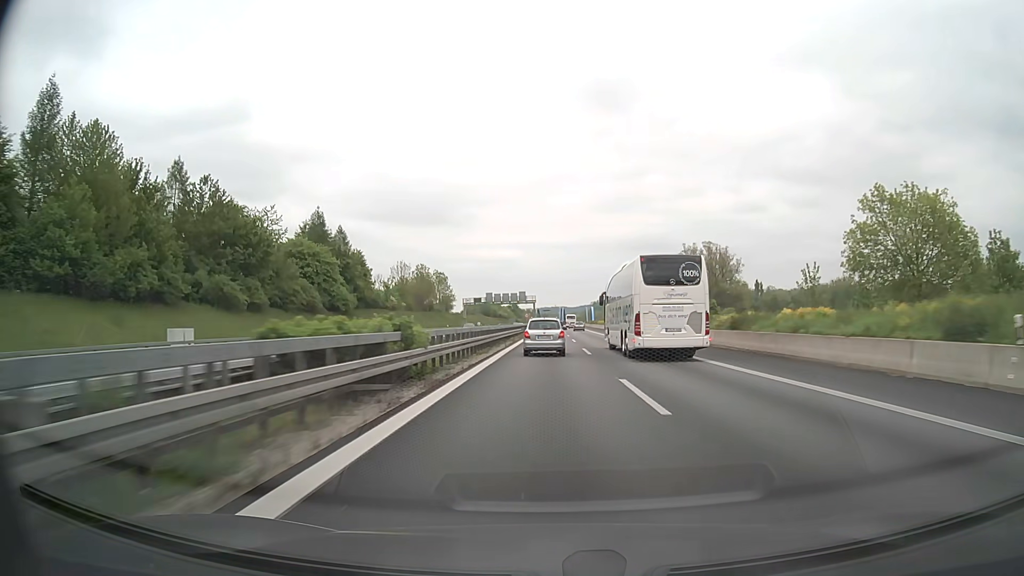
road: motorway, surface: asphalt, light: Day
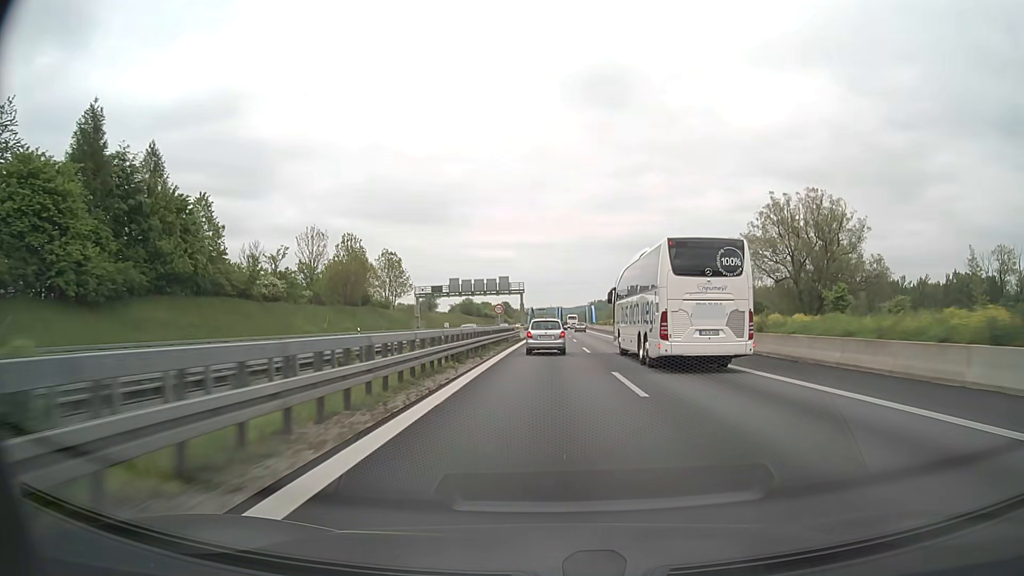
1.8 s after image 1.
(+0.2, +51.9) m; 0°
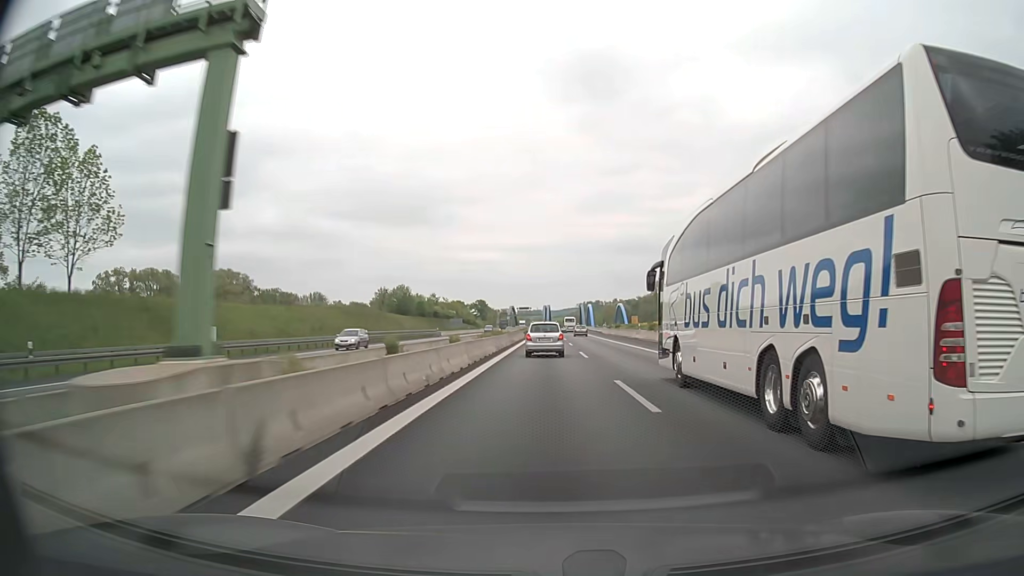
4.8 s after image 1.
(+1.0, +92.5) m; +1°
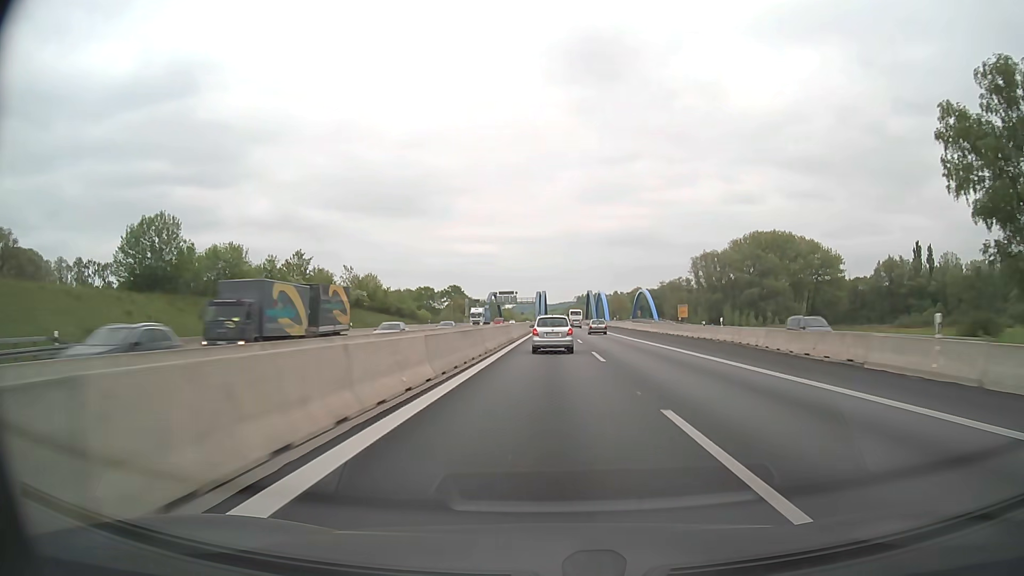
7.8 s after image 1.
(+0.4, +96.3) m; 0°
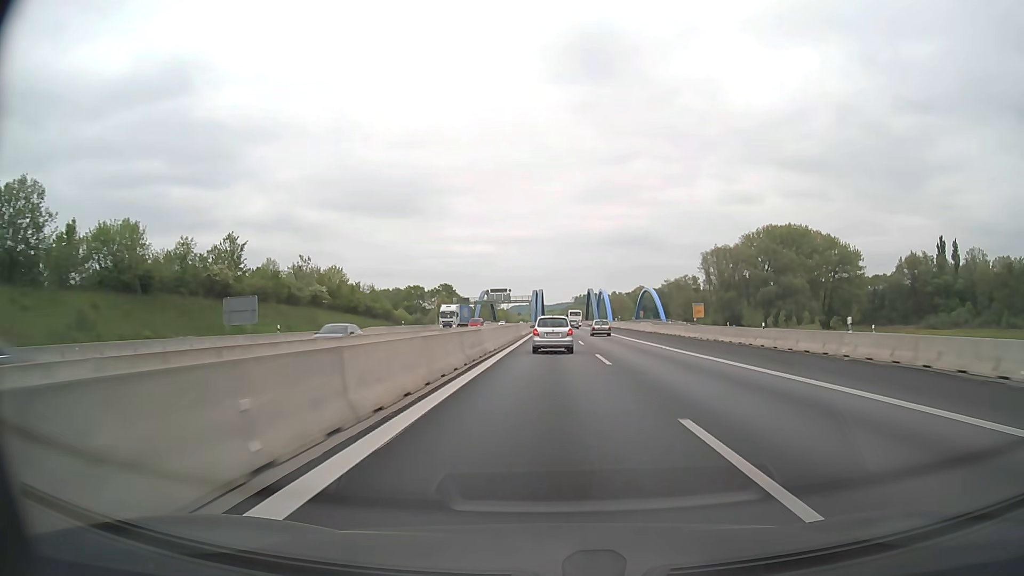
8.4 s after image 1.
(0.0, +18.8) m; 0°
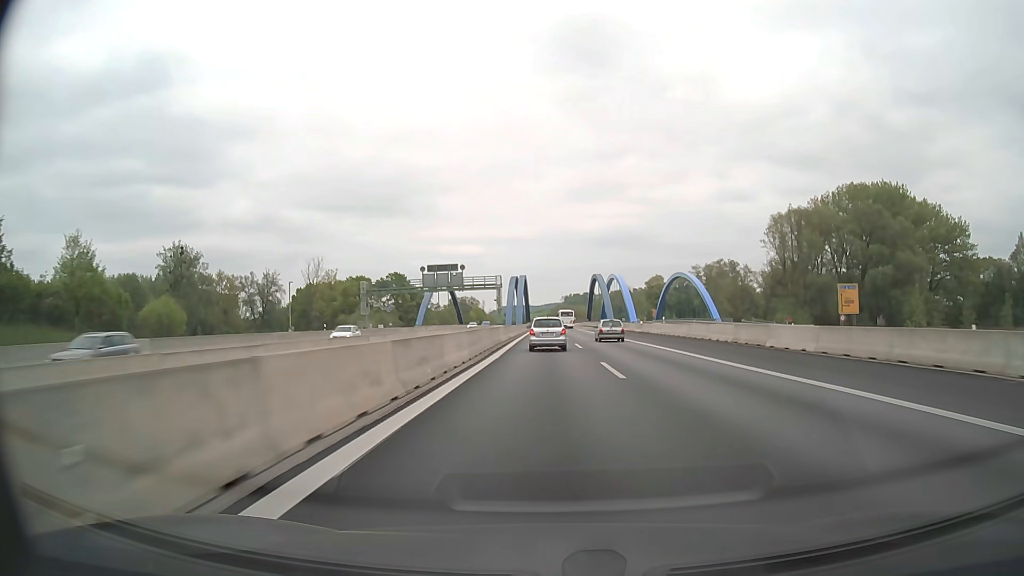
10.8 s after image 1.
(+0.9, +74.7) m; +1°
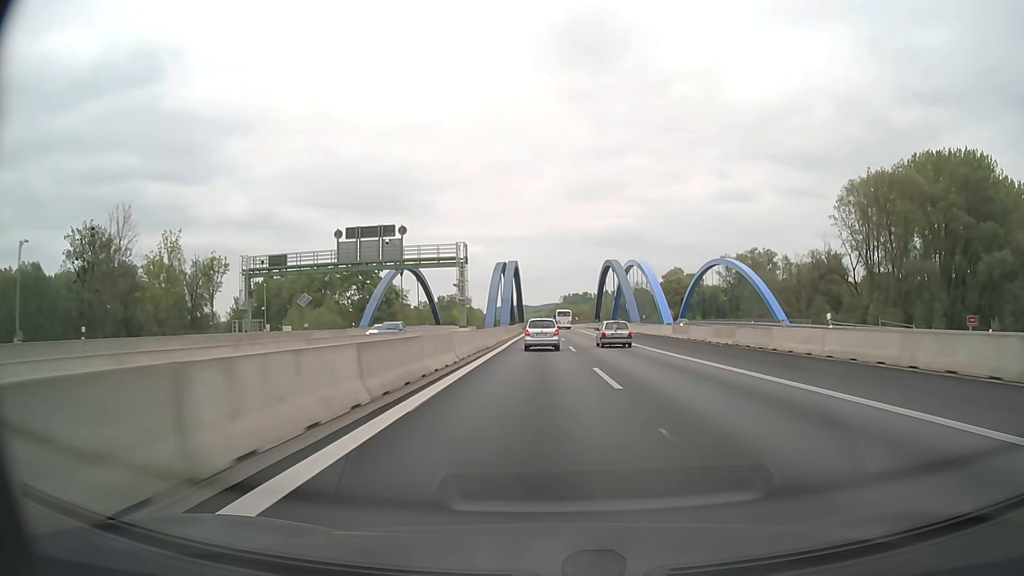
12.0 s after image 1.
(0.0, +37.2) m; 0°
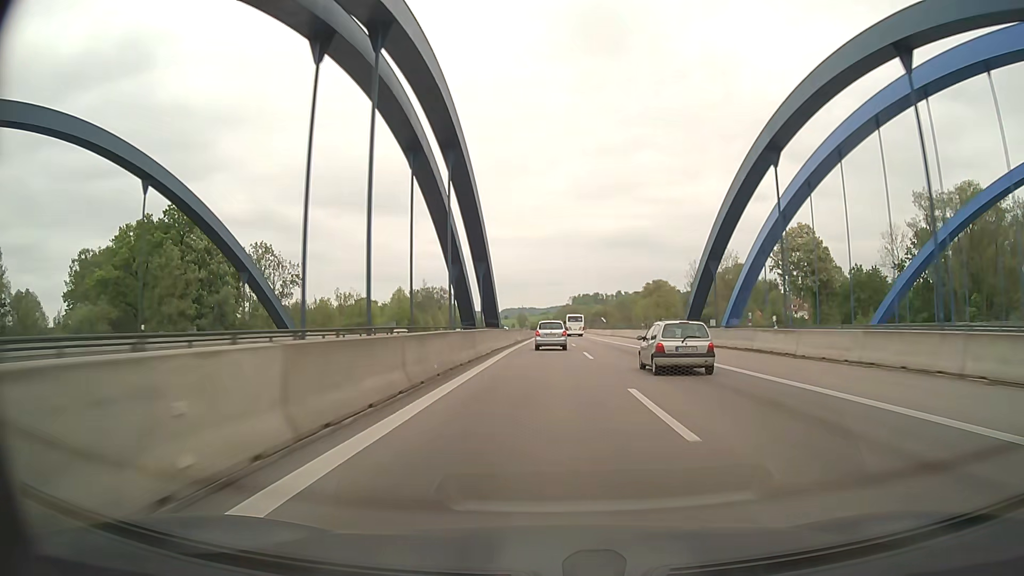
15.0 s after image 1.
(-0.7, +94.5) m; -1°
(0, +10) (0, +20) (0, +30) (0, +40) (0, +50) (0, +60) (0, +70) (0, +80) (0, +90) (0, +100) m
